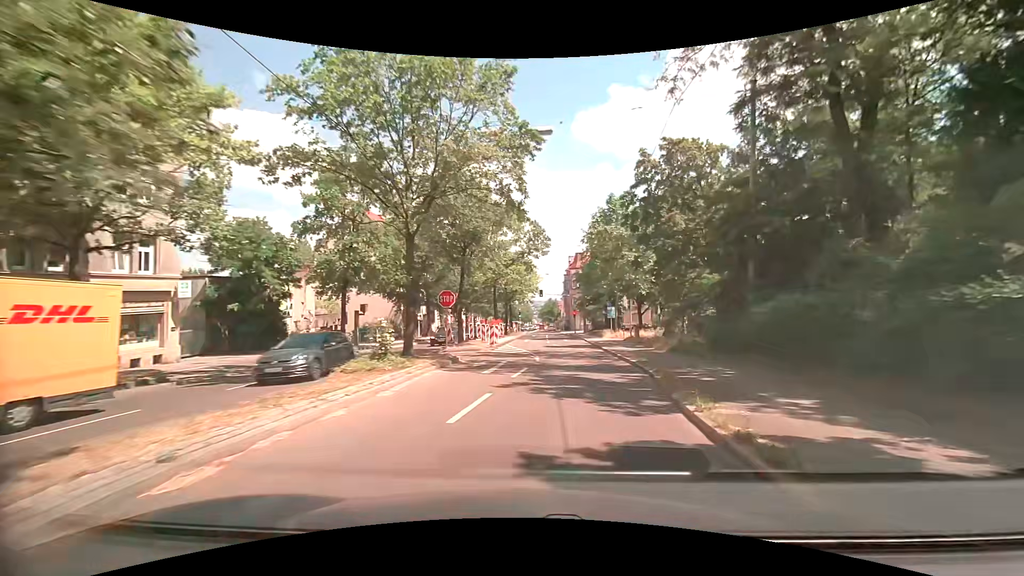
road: secondary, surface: asphalt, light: Day
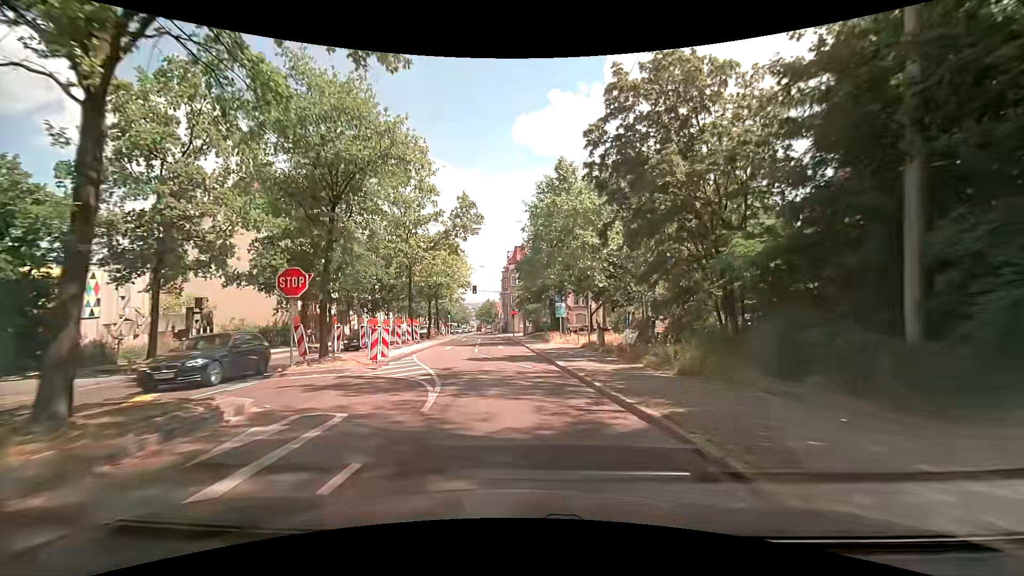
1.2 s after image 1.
(+0.9, +10.6) m; +7°
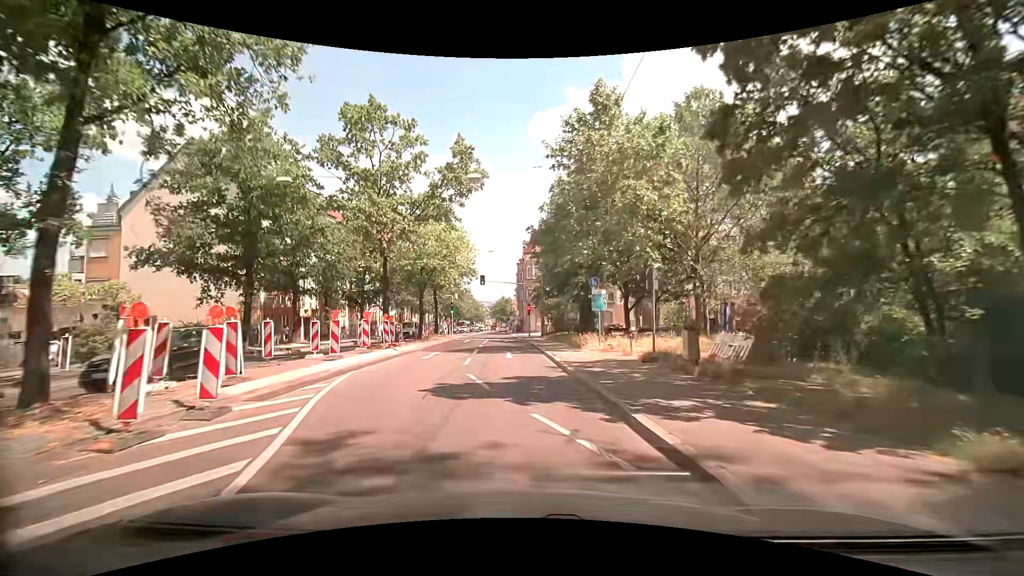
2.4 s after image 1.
(+0.1, +10.5) m; 0°
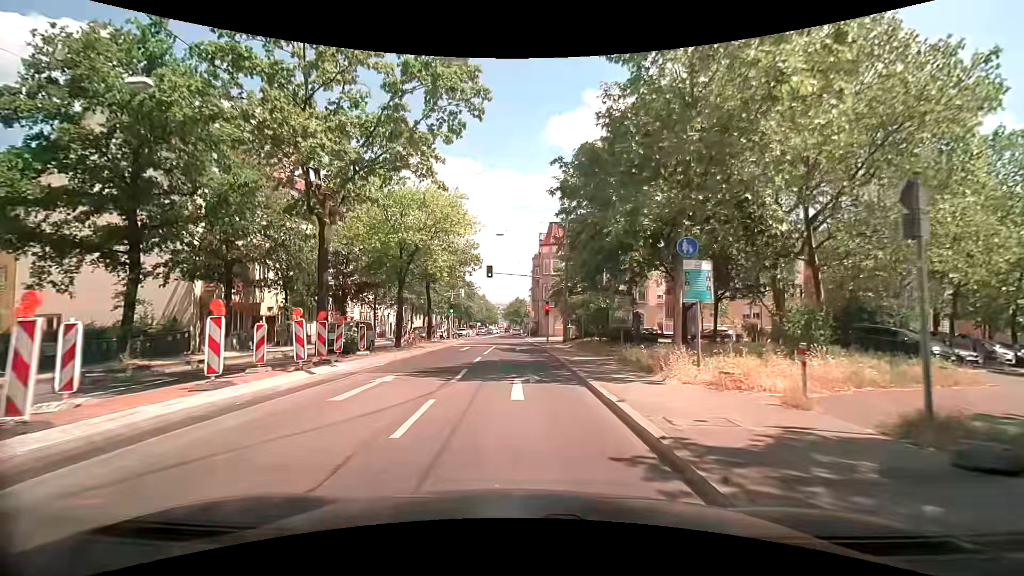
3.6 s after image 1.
(-0.3, +10.1) m; -3°
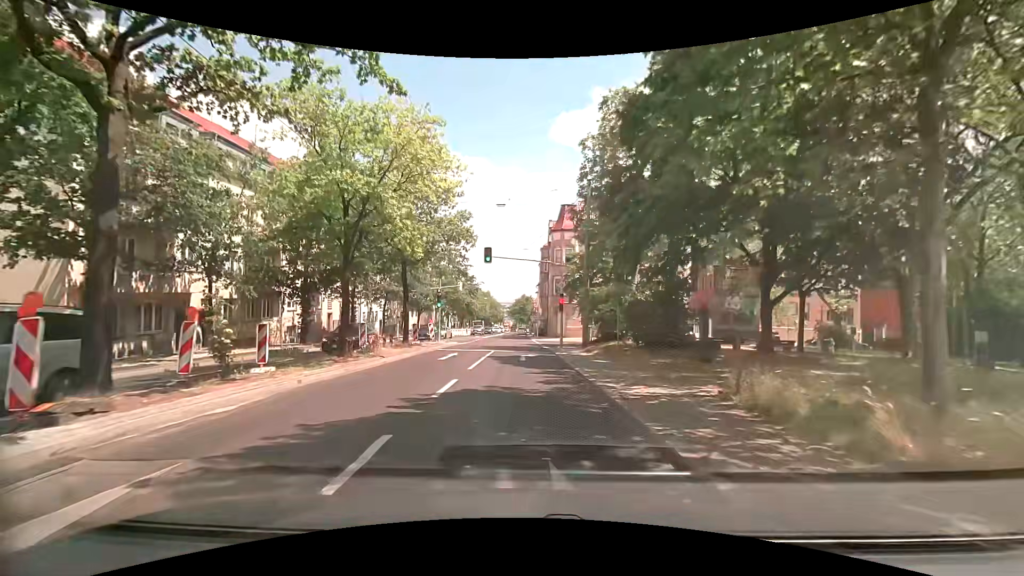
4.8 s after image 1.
(0.0, +8.9) m; -1°
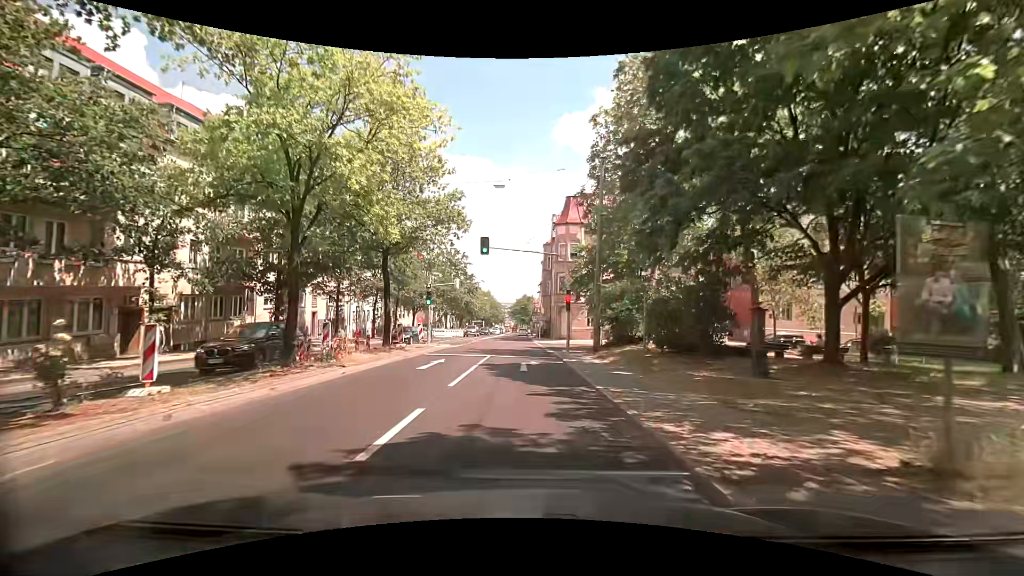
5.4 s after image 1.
(0.0, +4.0) m; 0°
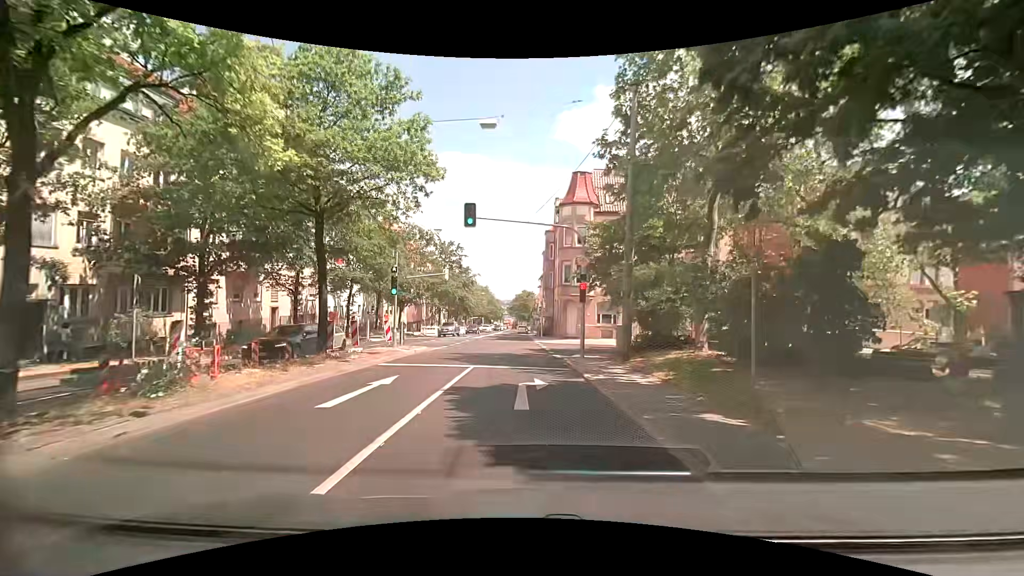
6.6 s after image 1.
(+0.1, +7.3) m; +2°
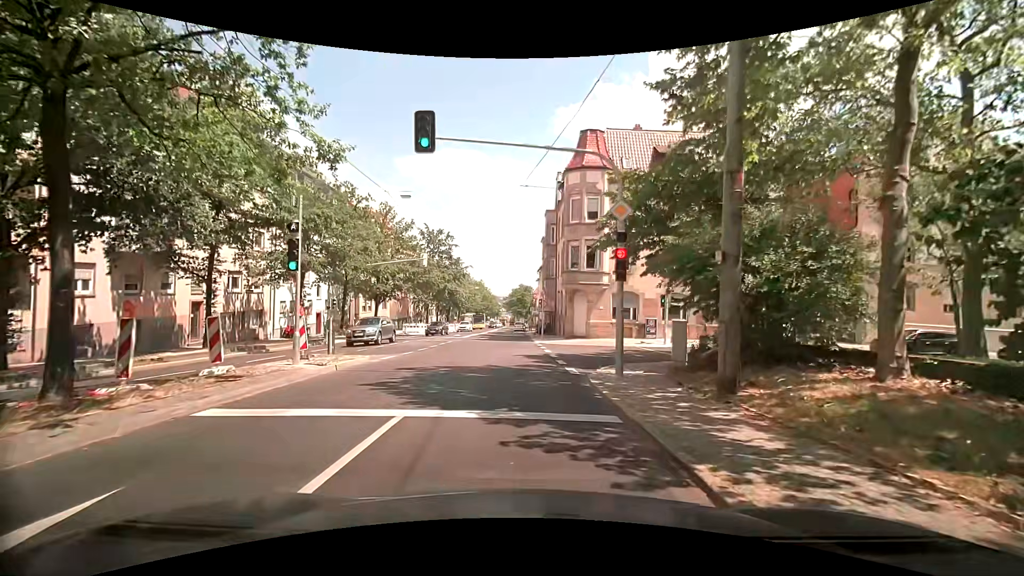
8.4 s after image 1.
(-0.1, +8.7) m; +1°
